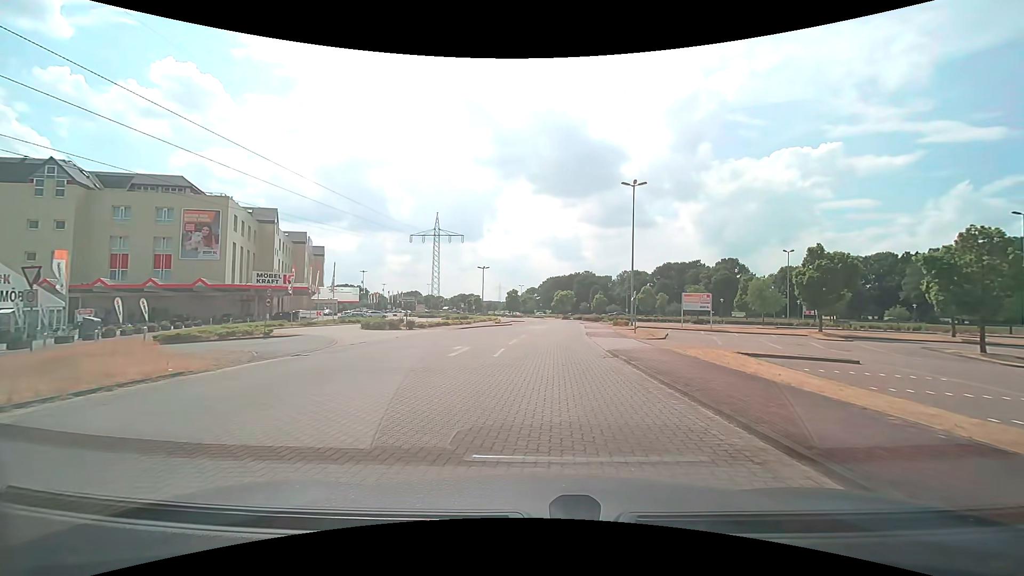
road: service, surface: paving_stones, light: Day
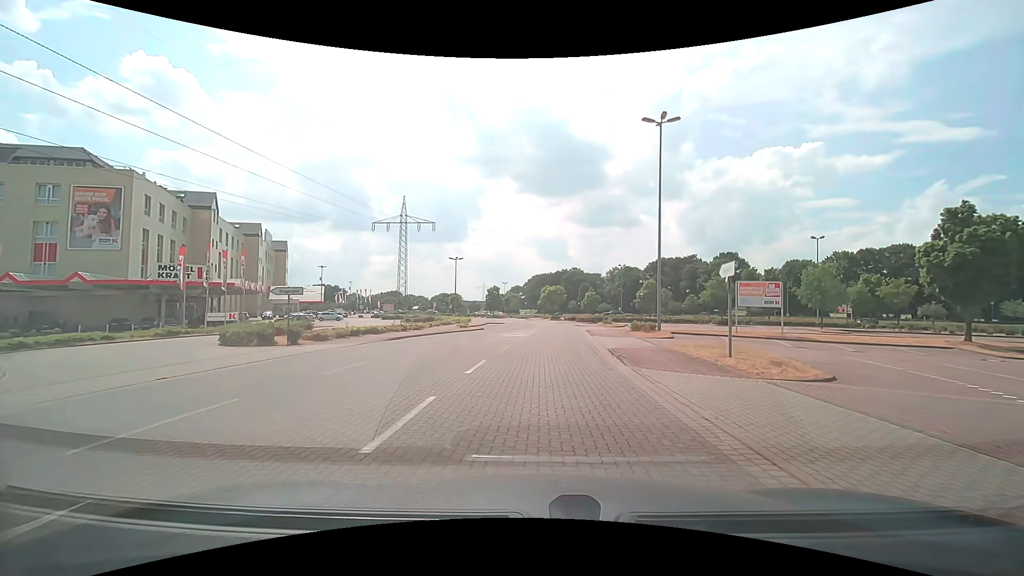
(+0.4, +16.5) m; +2°
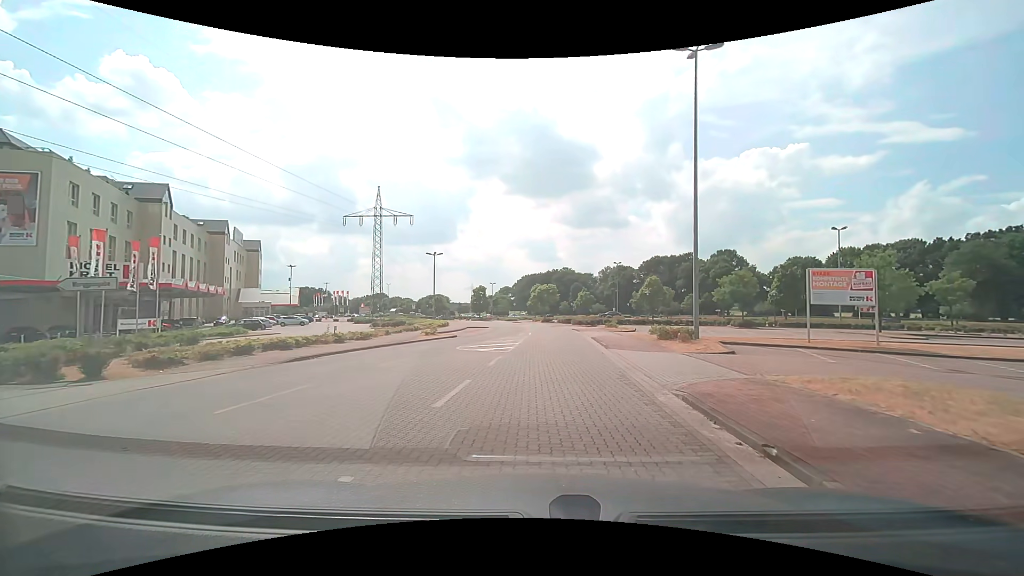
(+0.1, +9.5) m; 0°
(0, +10) (+1, +20) (+2, +30) (+2, +40) (+2, +50) (+1, +60) (-1, +70) (-3, +79) (-6, +89) (-10, +98) m
